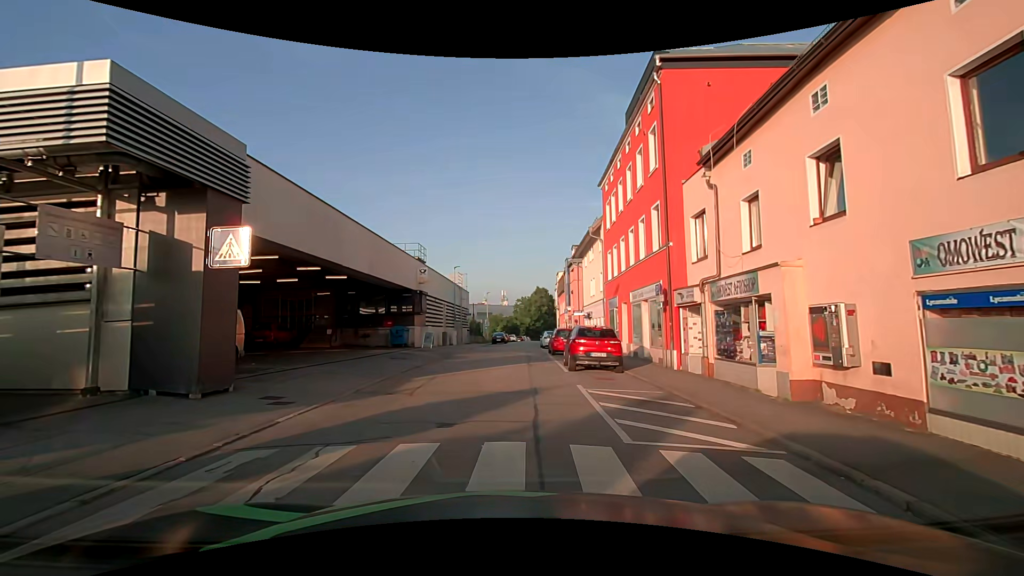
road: residential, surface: asphalt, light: Day
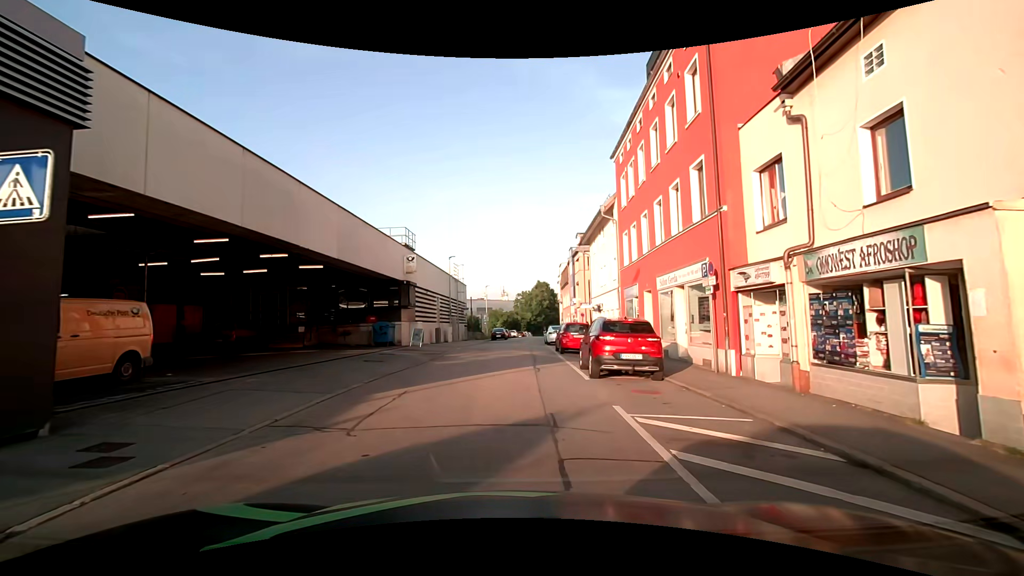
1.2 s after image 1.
(0.0, +4.4) m; 0°
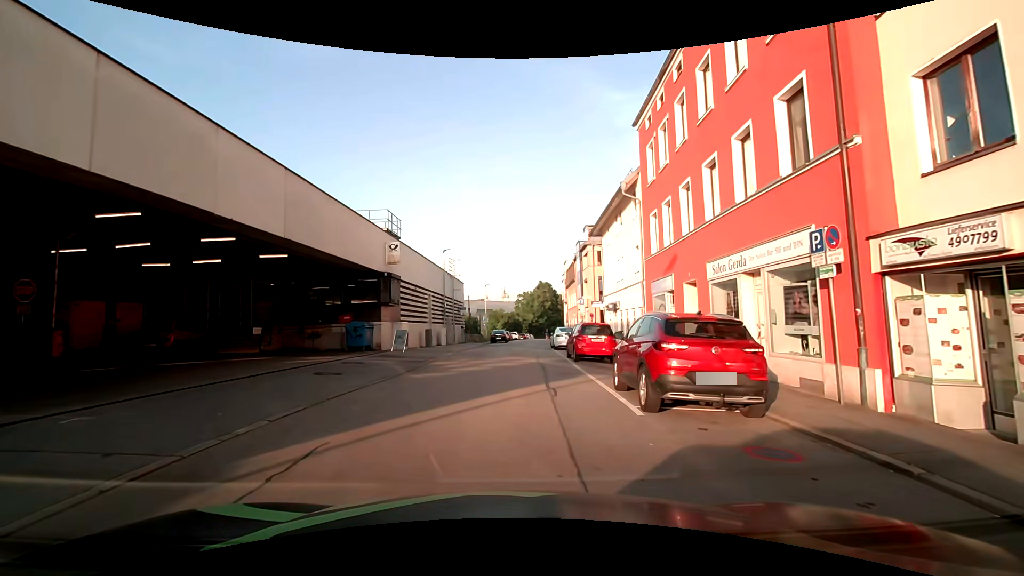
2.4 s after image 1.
(0.0, +5.1) m; -1°
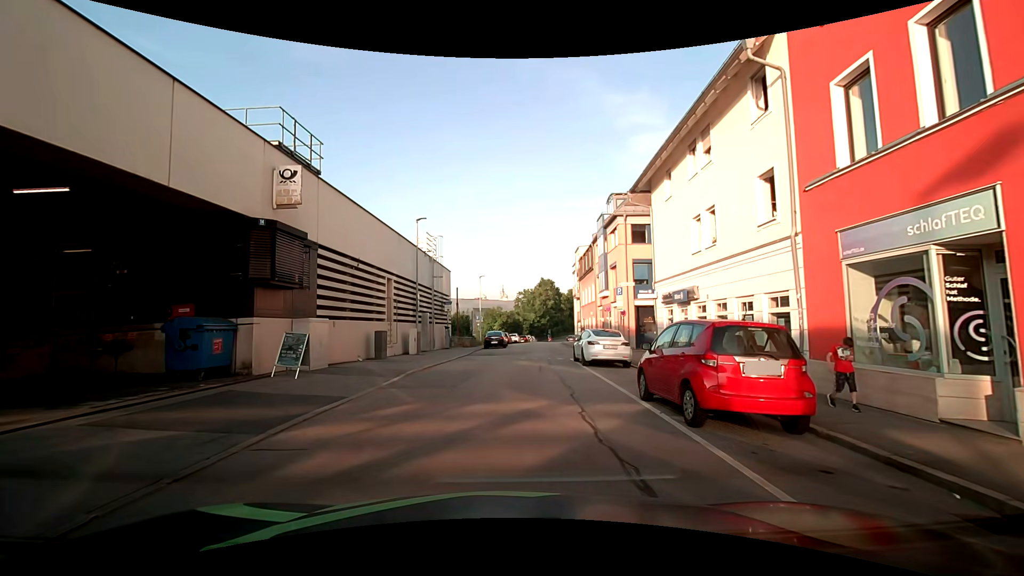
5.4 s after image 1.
(+0.2, +12.6) m; +2°
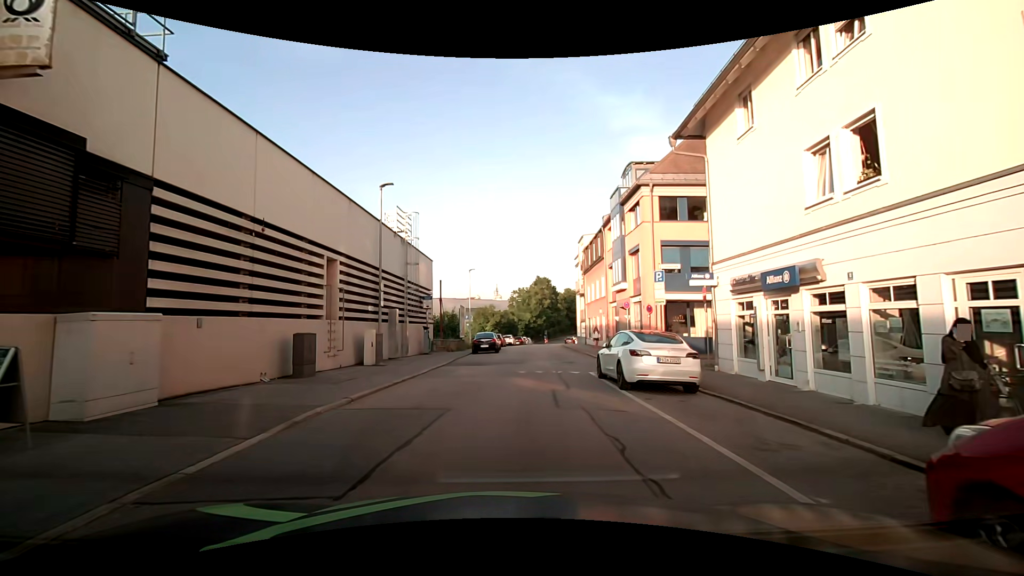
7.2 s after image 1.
(-0.1, +7.4) m; -2°
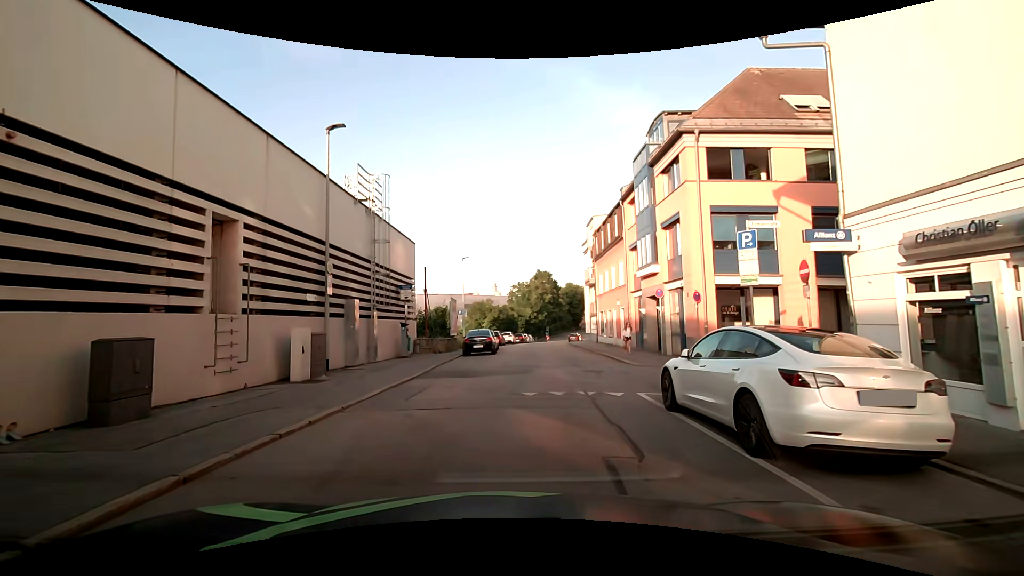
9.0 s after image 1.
(+0.2, +6.5) m; +1°
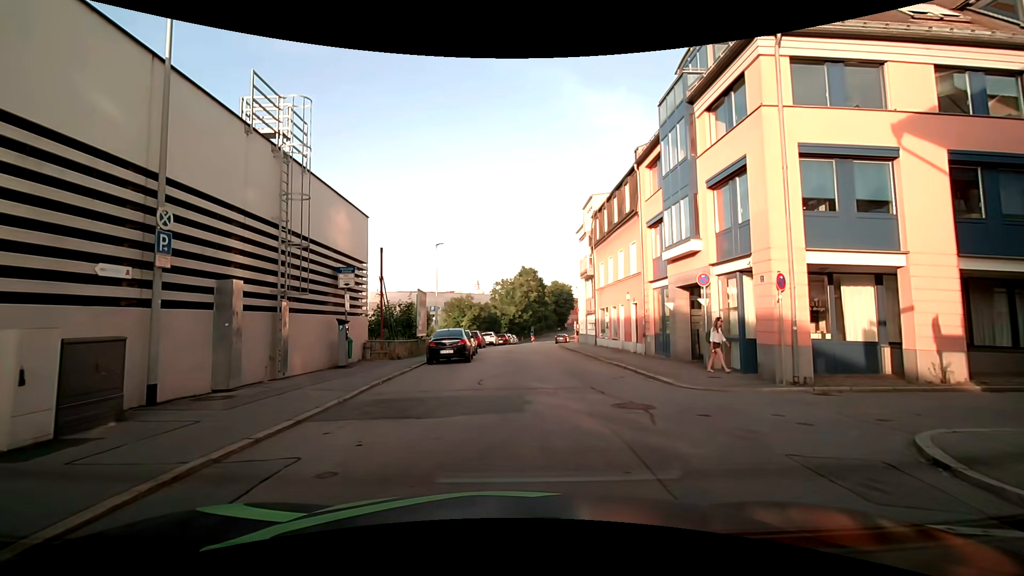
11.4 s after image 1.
(+0.1, +6.9) m; +2°
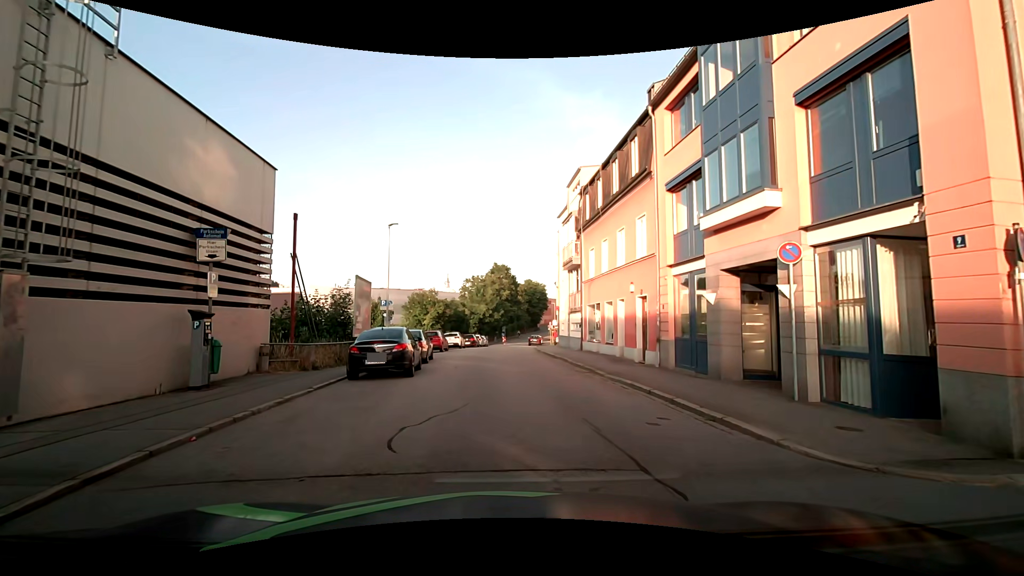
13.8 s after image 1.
(+0.3, +6.6) m; +2°
